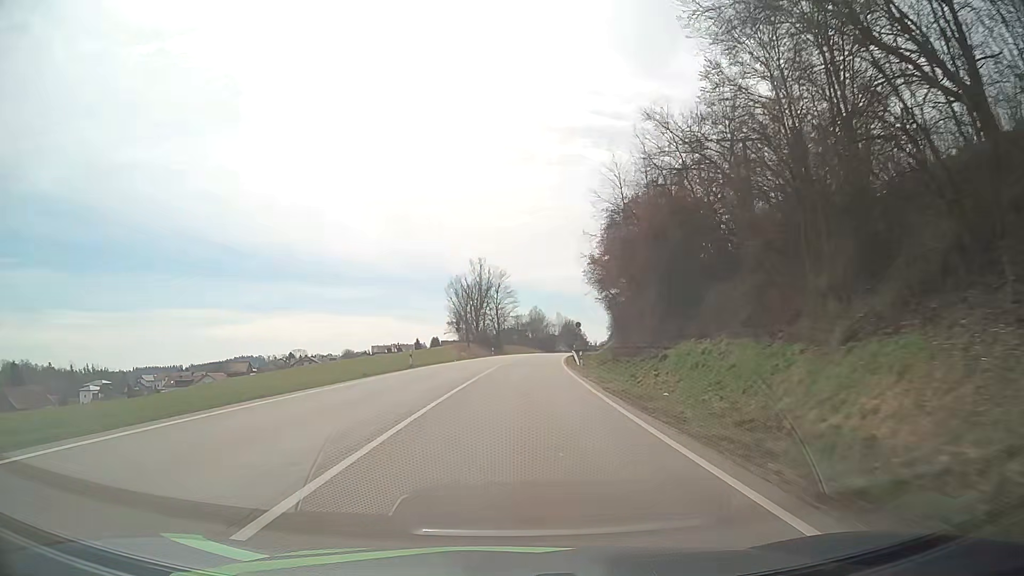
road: primary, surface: asphalt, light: Day
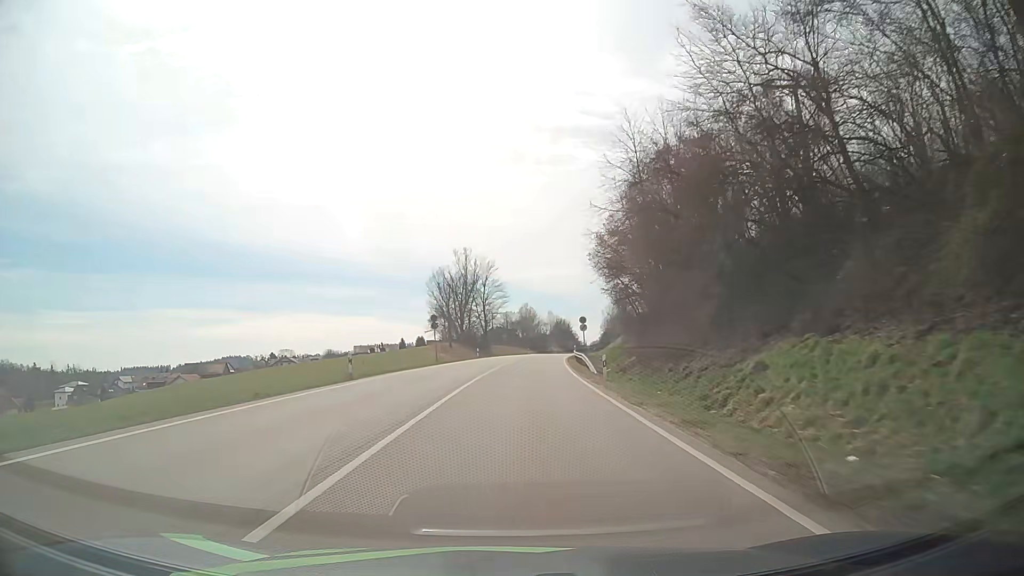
(+0.1, +13.2) m; +1°
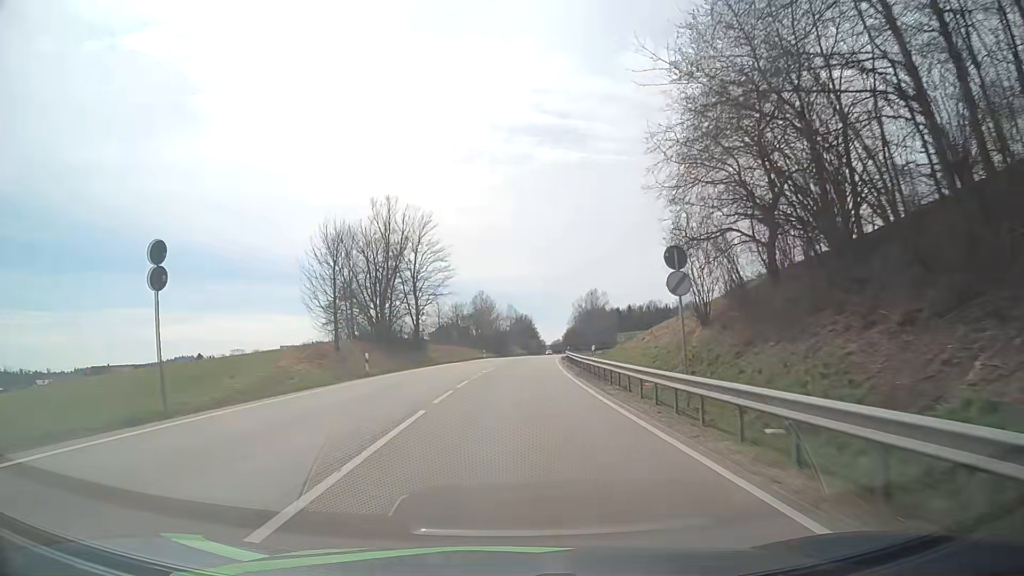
(+1.4, +40.2) m; +4°
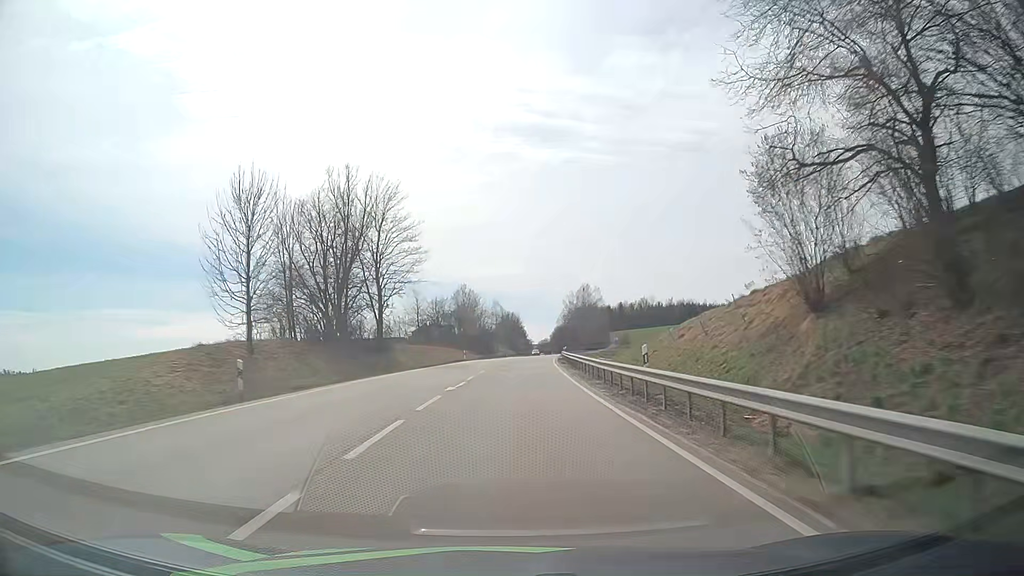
(+0.1, +13.6) m; +1°
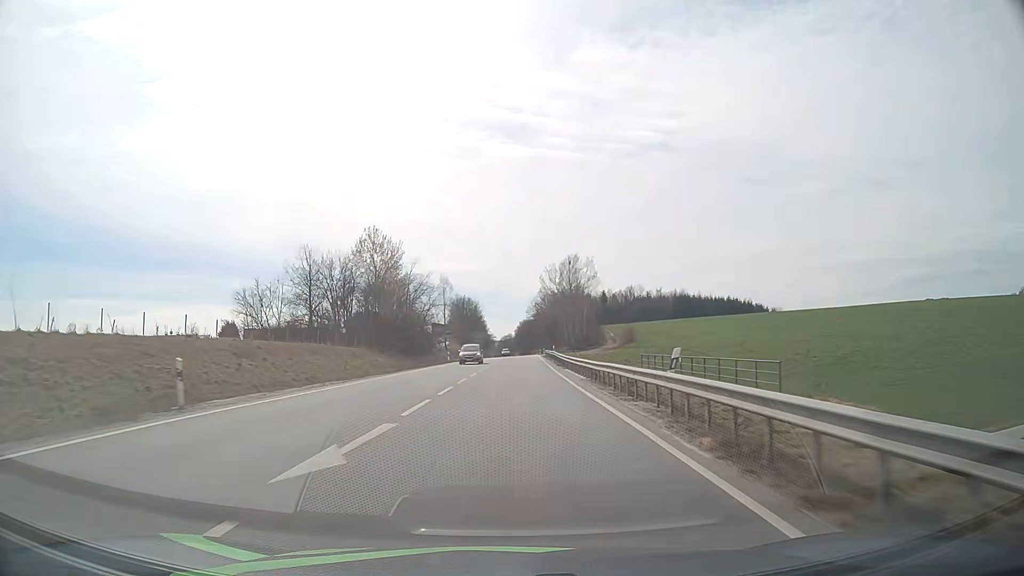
(+2.0, +55.5) m; +4°
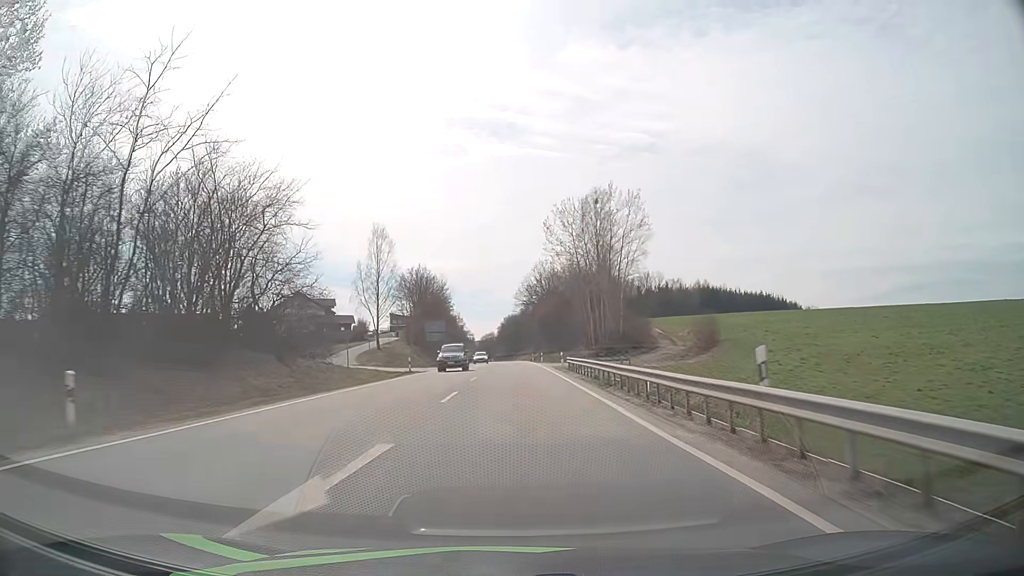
(+0.8, +56.5) m; +1°
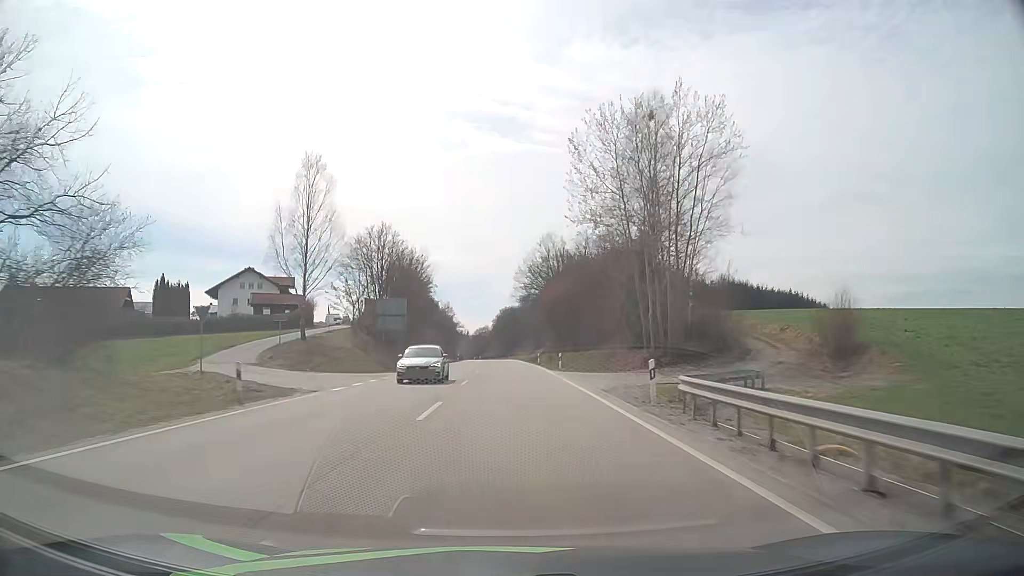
(+0.2, +28.4) m; 0°
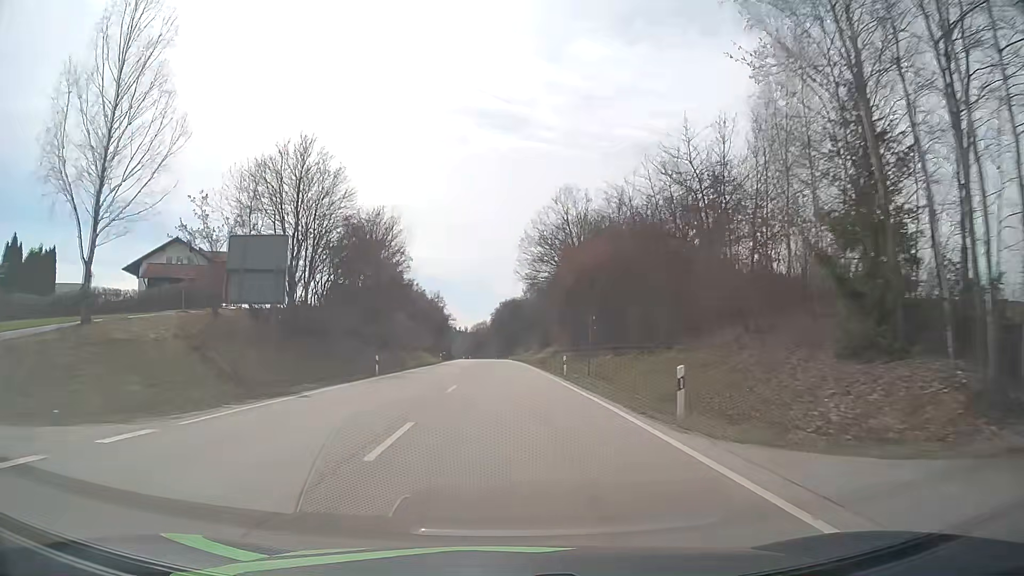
(+0.1, +28.5) m; 0°
(0, +10) (0, +20) (0, +30) (0, +40) (0, +50) (0, +60) (-1, +70) (-1, +80) (-1, +90) (-1, +100) m
